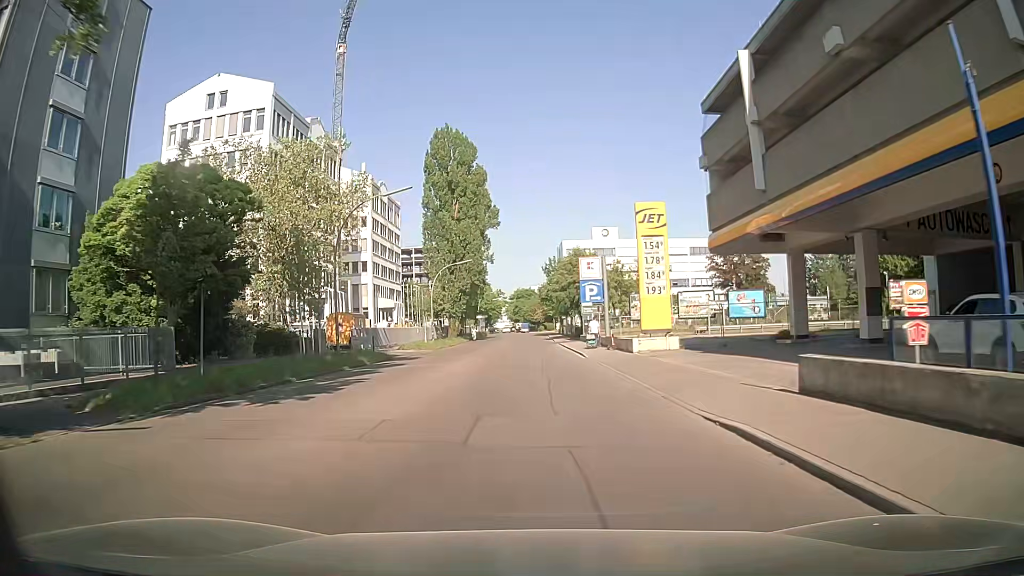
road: residential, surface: asphalt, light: Day
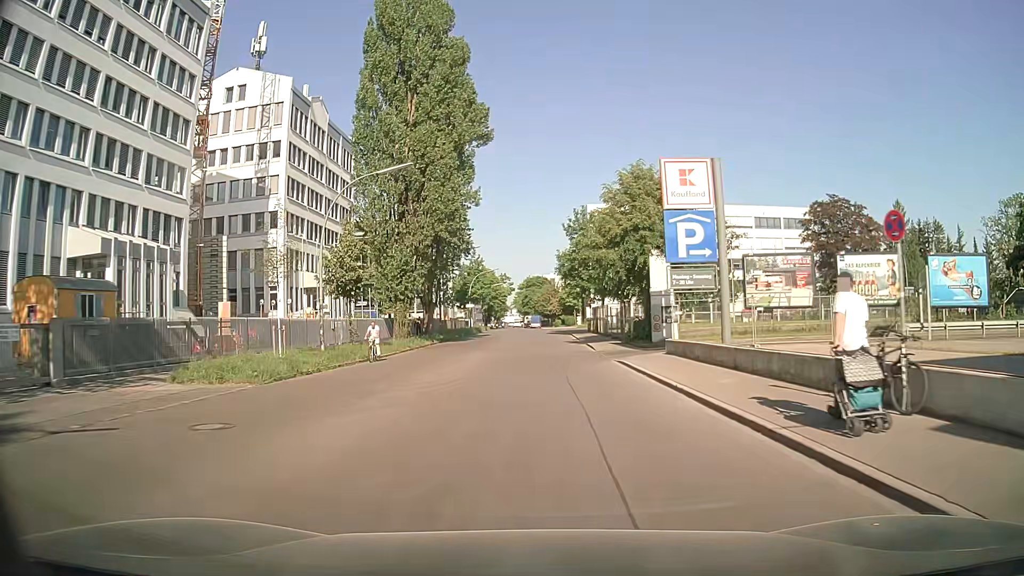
(-0.5, +35.3) m; -1°
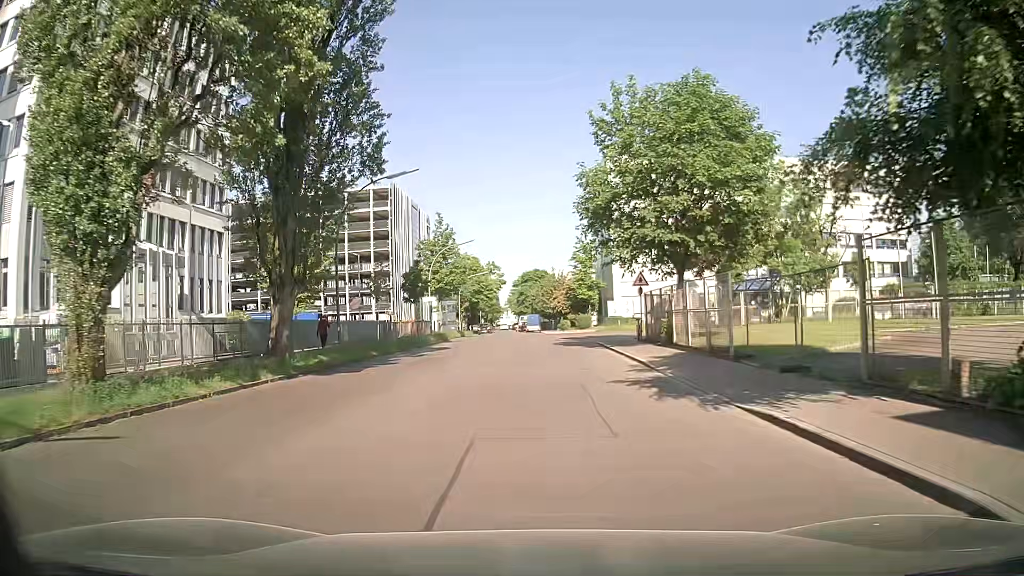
(-0.1, +30.8) m; -1°
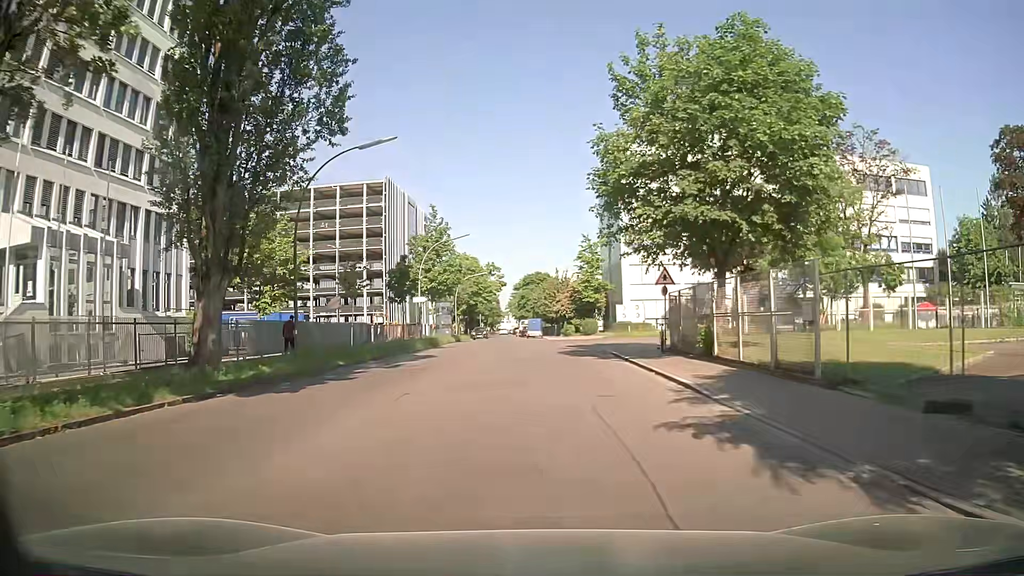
(+0.1, +5.6) m; +1°
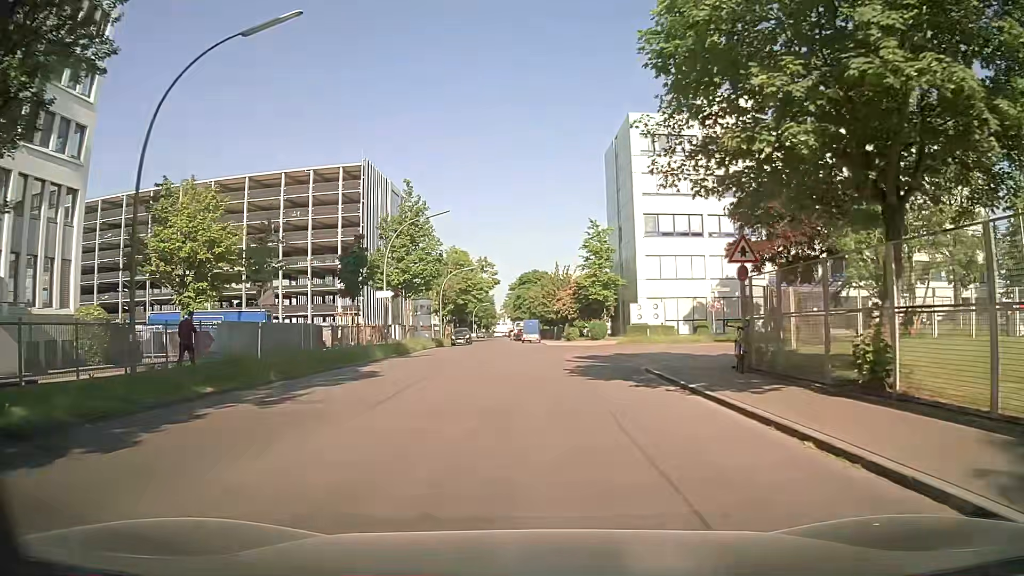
(0.0, +10.4) m; 0°
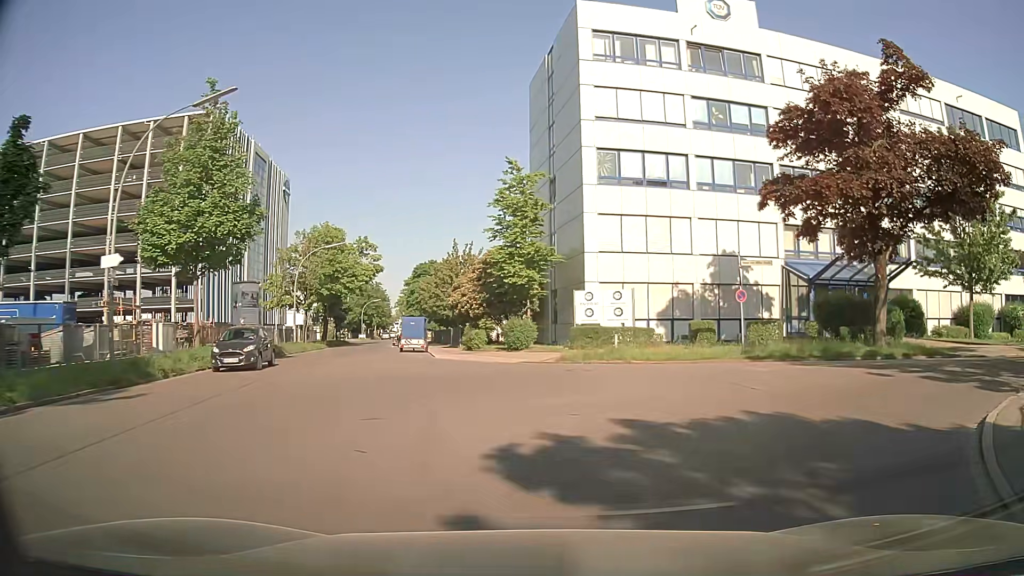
(+0.7, +19.8) m; +10°
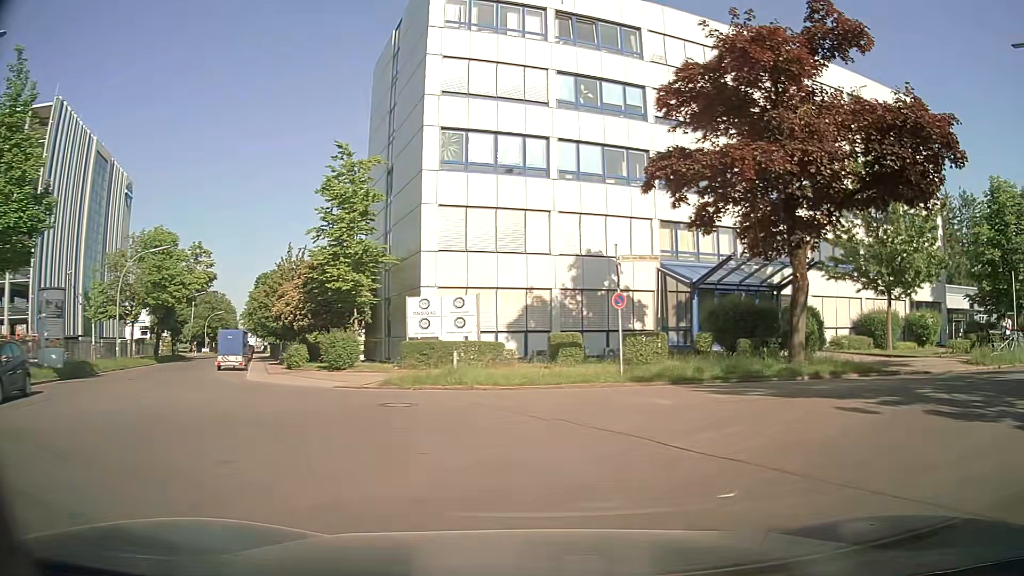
(+0.3, +5.2) m; +11°
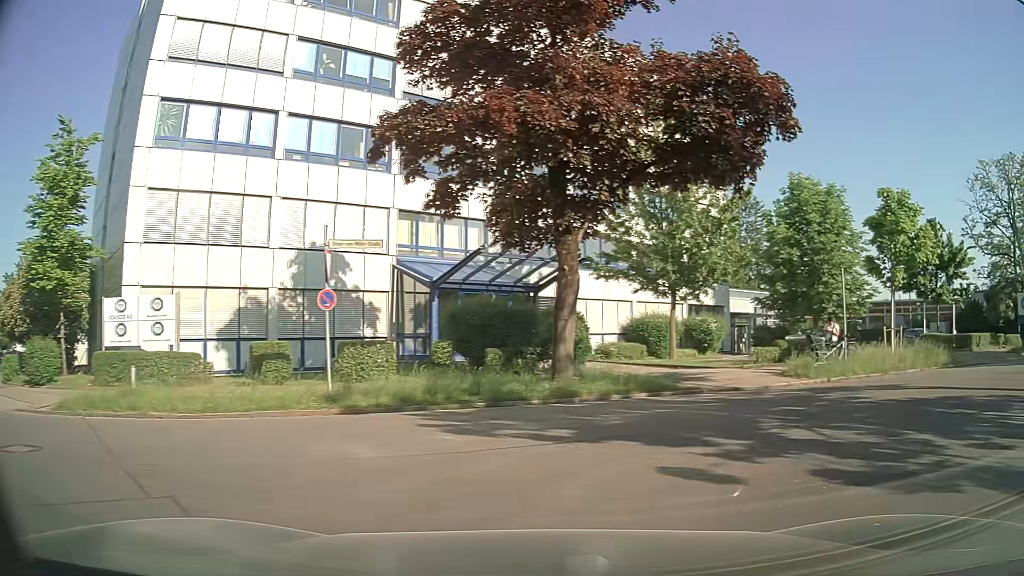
(+0.7, +4.3) m; +22°
